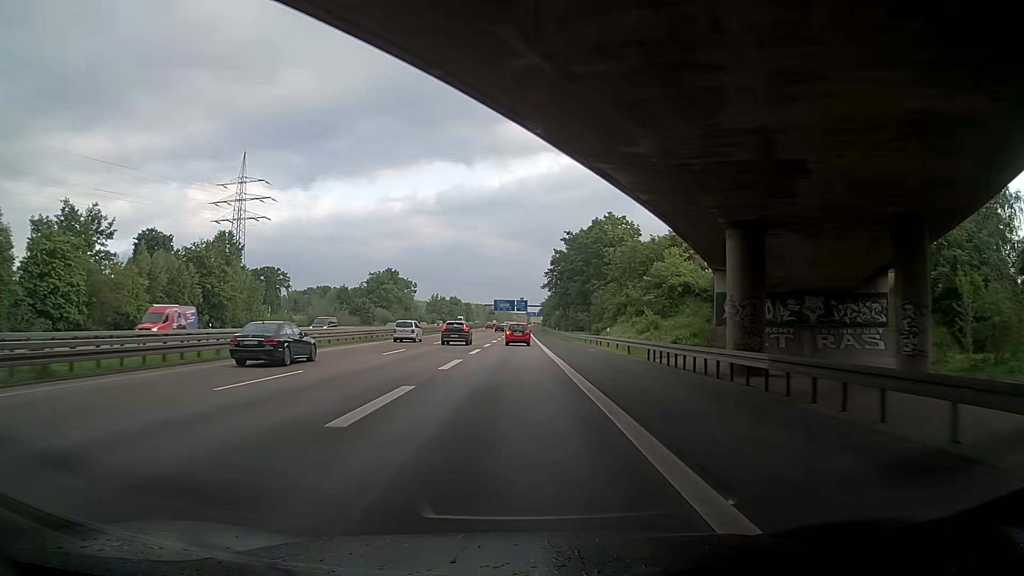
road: motorway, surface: asphalt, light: Day
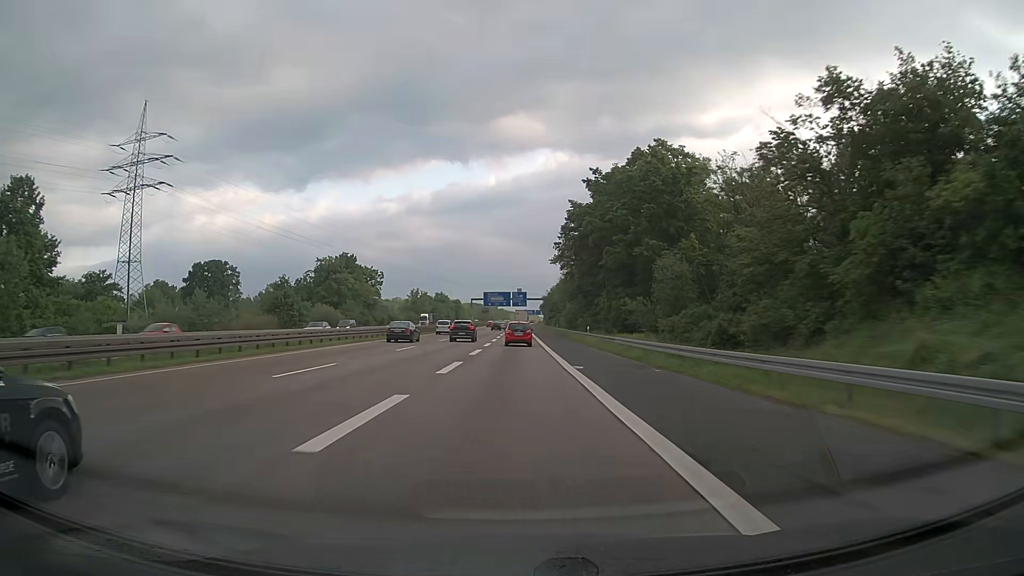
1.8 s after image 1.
(+0.6, +49.7) m; +1°
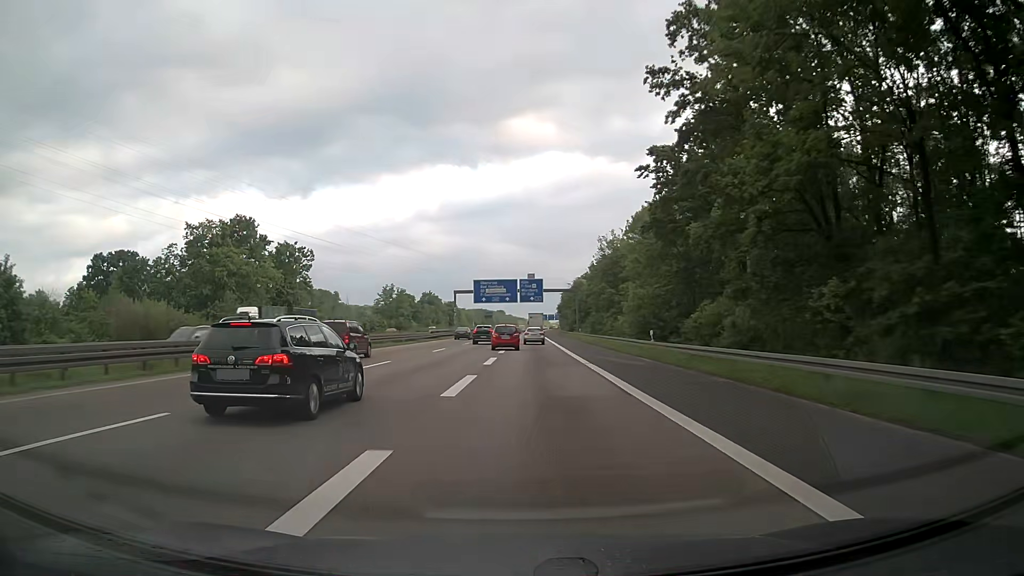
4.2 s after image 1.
(-0.3, +65.7) m; -1°
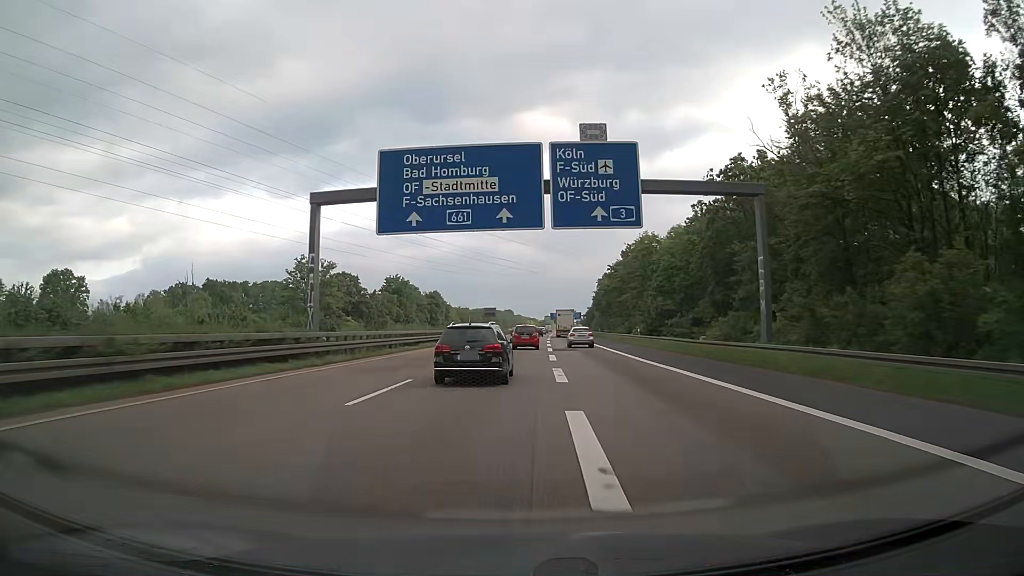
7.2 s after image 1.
(-0.8, +80.2) m; -1°
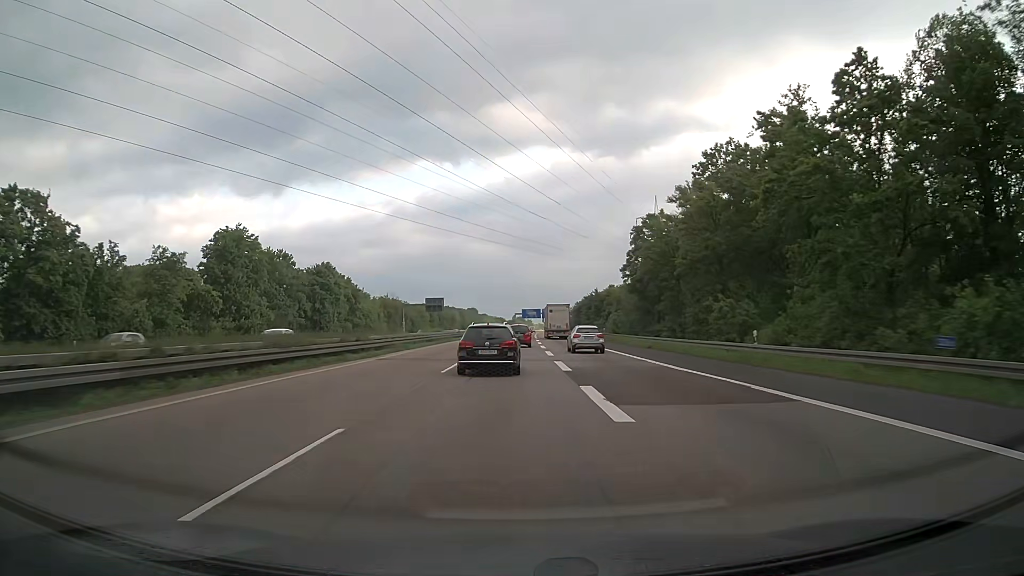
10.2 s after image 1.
(+2.0, +79.5) m; +3°
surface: paved
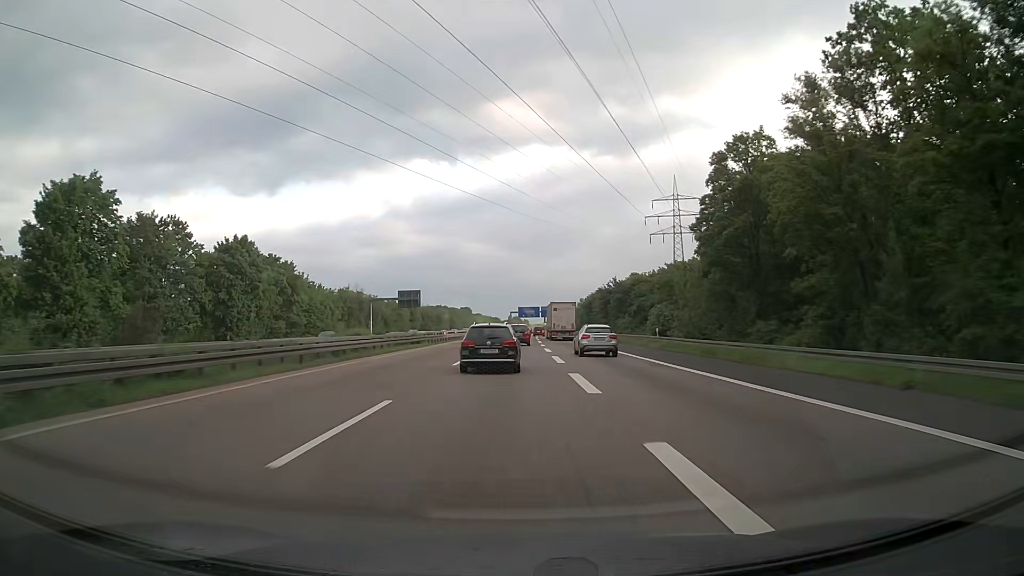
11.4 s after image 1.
(+0.1, +31.8) m; 0°
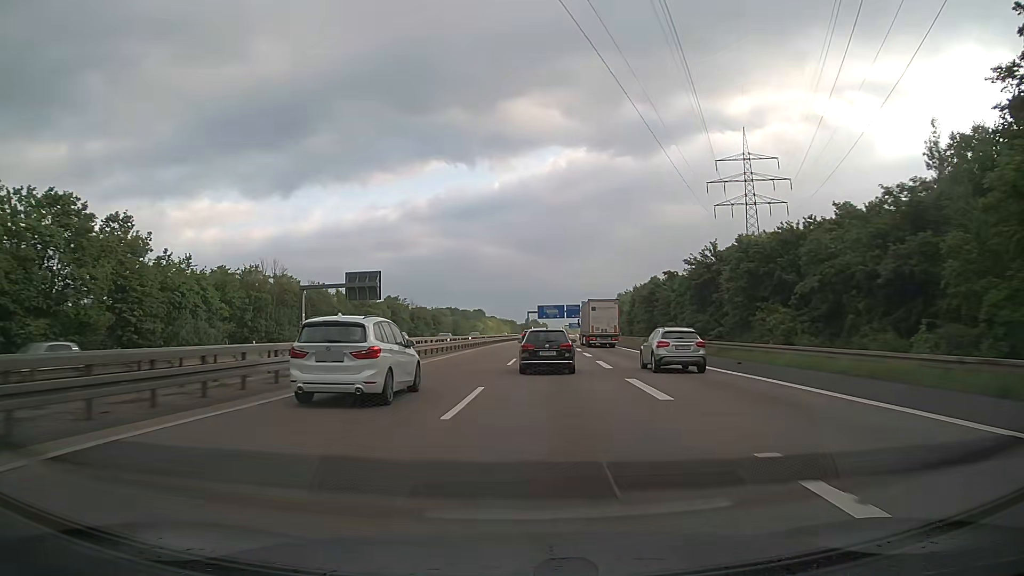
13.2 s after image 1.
(-0.5, +49.0) m; -1°
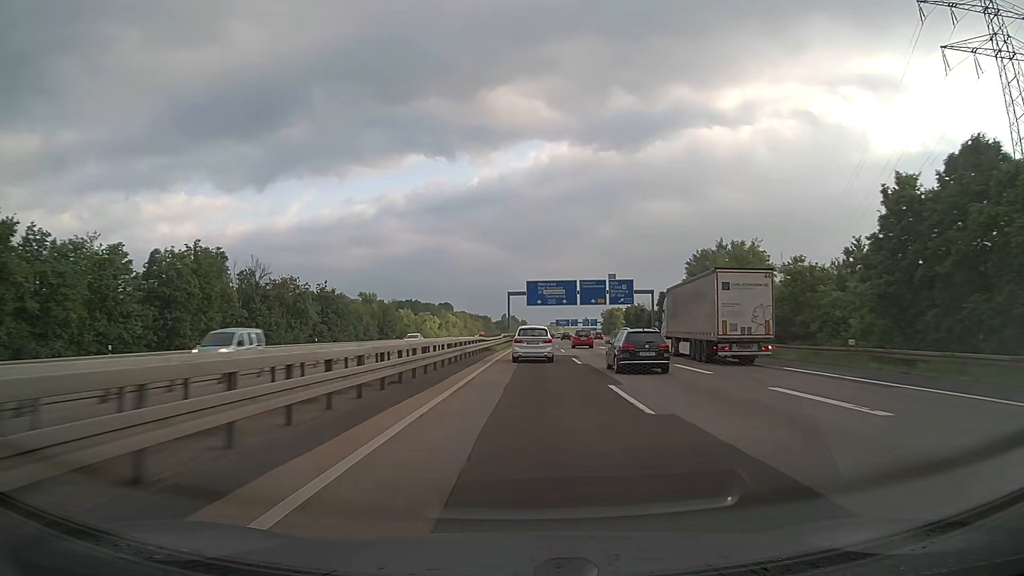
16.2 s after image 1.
(+0.2, +88.0) m; +2°
(0, +10) (0, +20) (0, +30) (+1, +40) (+1, +50) (+1, +60) (+2, +70) (+2, +80) (+3, +90) (+3, +100) m
